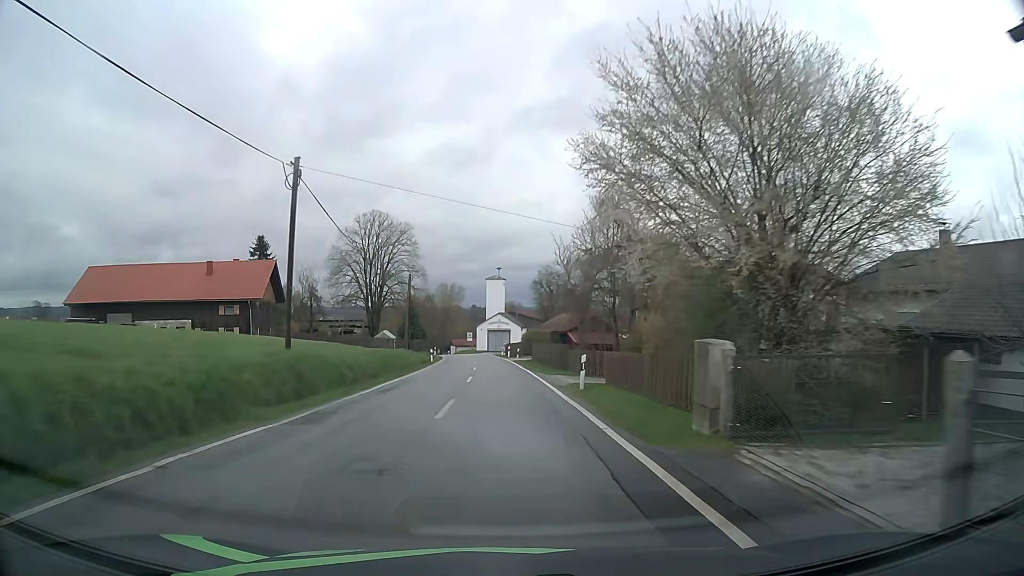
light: Day
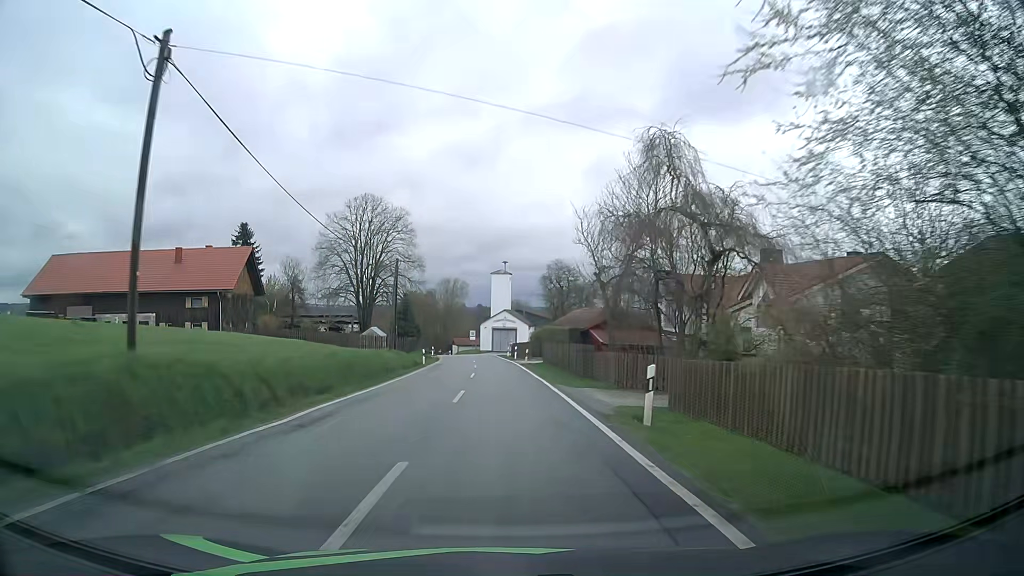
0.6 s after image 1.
(-0.1, +8.6) m; -1°
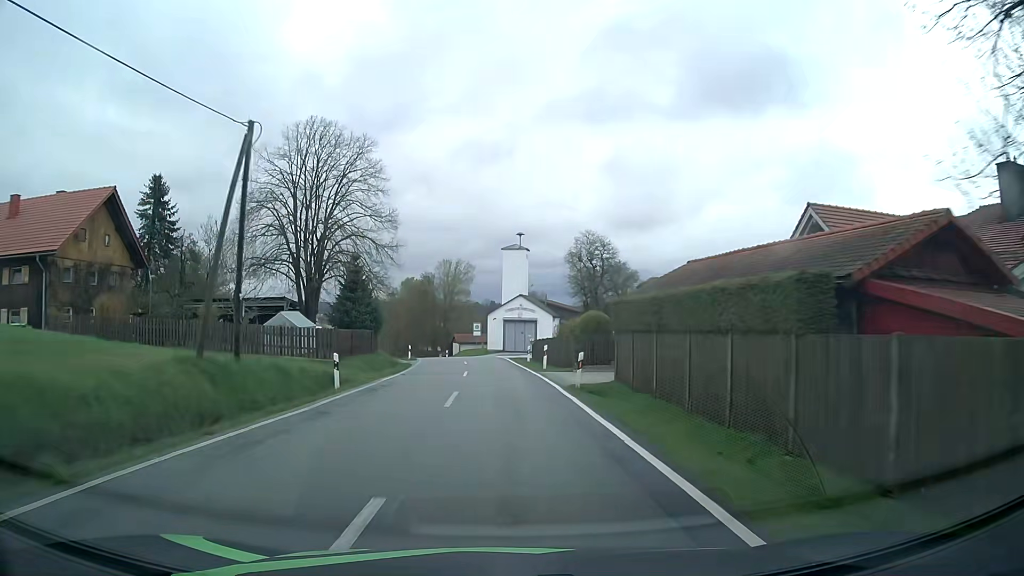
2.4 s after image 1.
(-0.2, +26.2) m; -1°
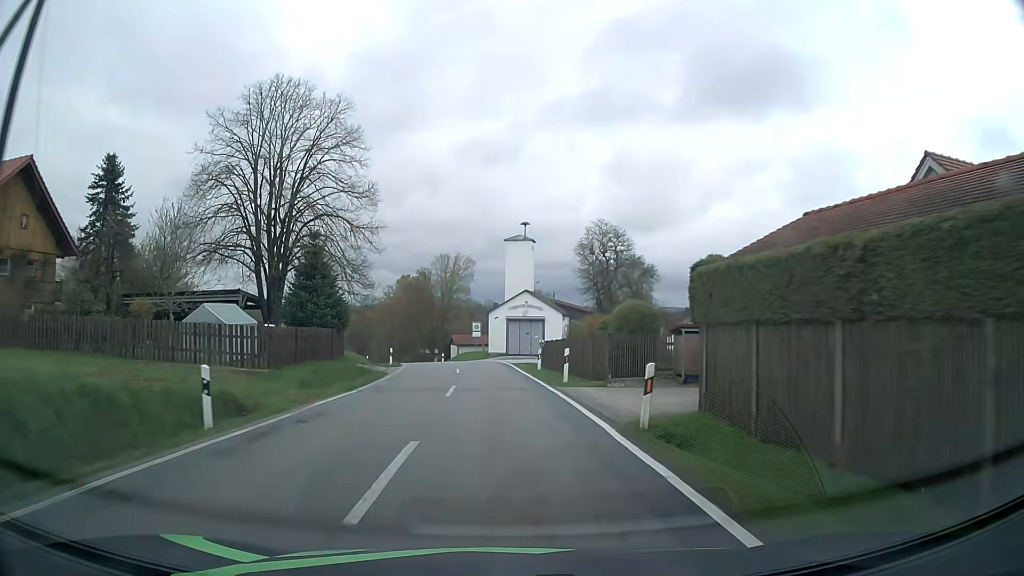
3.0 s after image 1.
(0.0, +8.8) m; 0°
(0, +10) (0, +20) (-1, +30) (-2, +40) (-4, +50) (-6, +59) (-9, +69) (-12, +78) (-16, +88) (-19, +97) m
